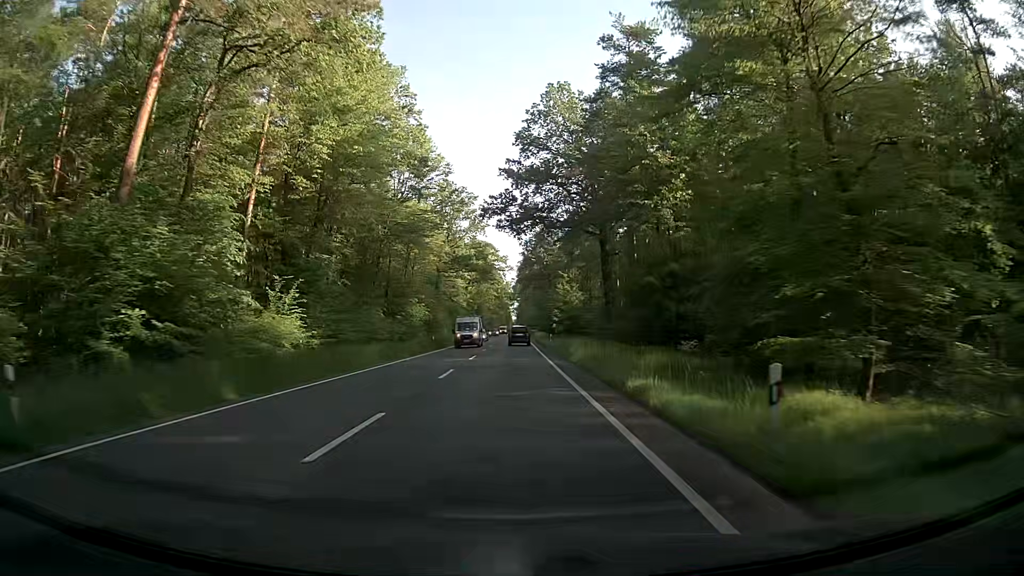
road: primary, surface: asphalt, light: Day
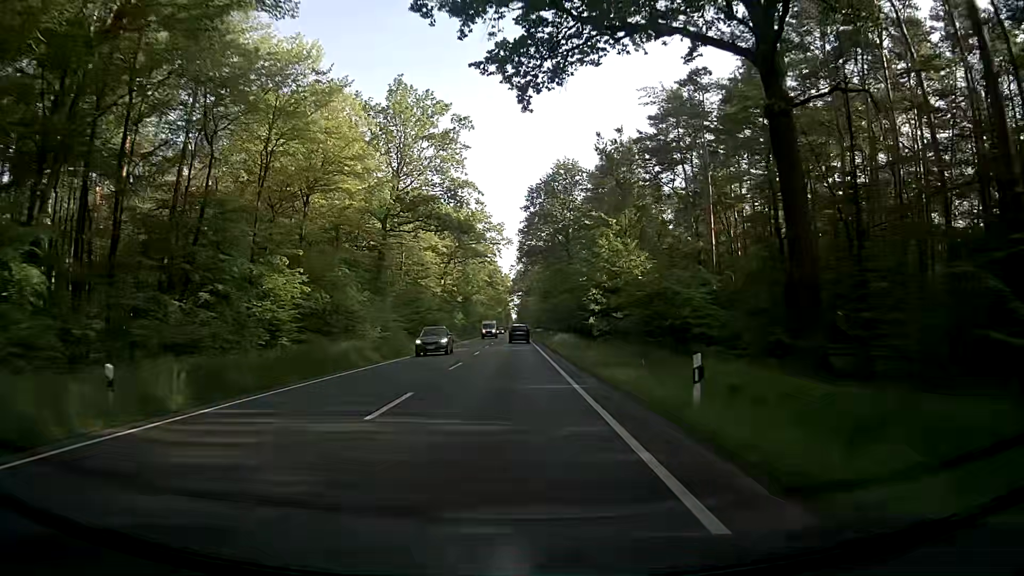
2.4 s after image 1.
(+0.4, +45.3) m; 0°
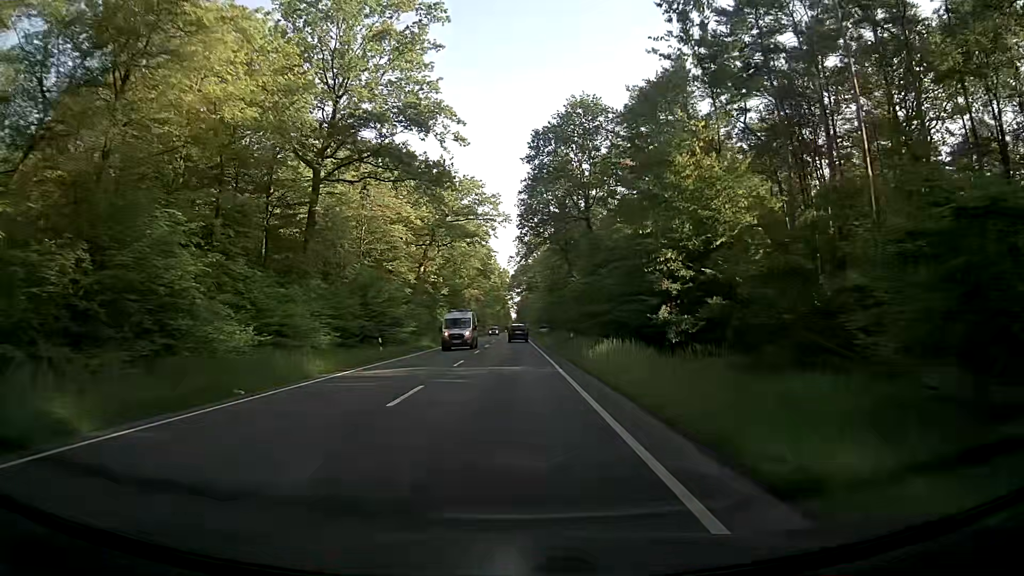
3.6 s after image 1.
(+0.1, +22.7) m; +1°
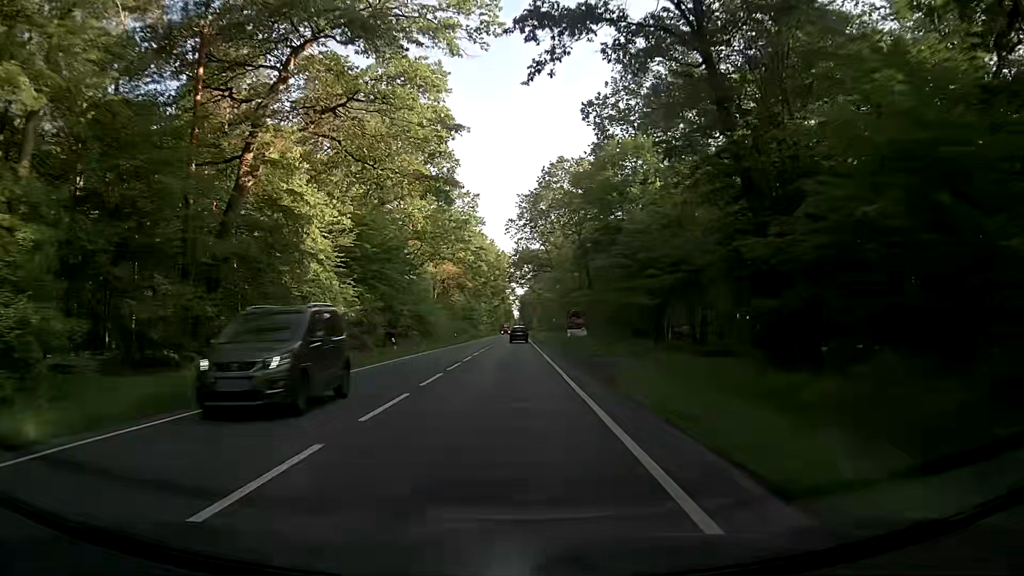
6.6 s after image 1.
(-1.3, +56.5) m; -2°
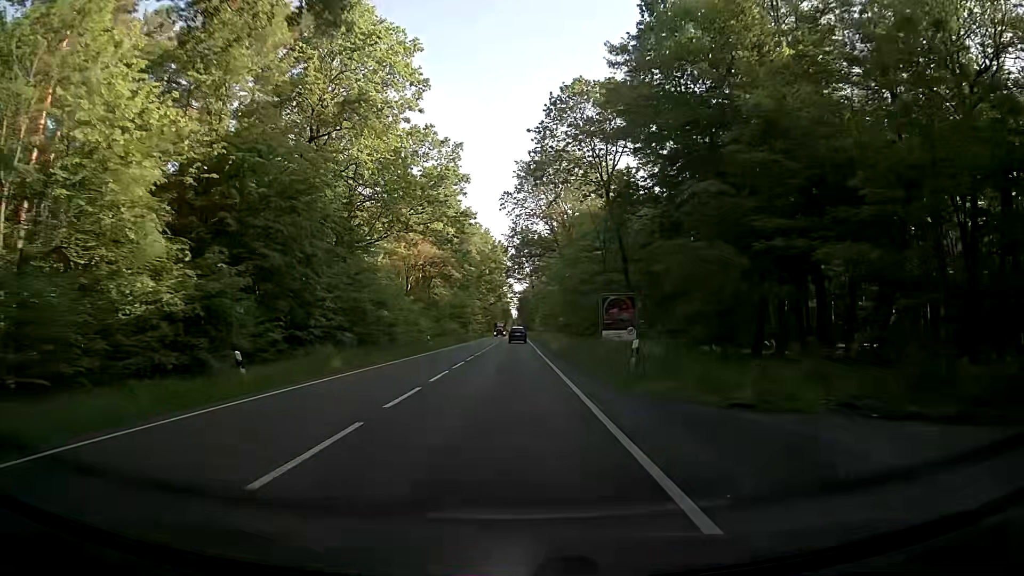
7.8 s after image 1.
(+0.2, +22.6) m; 0°
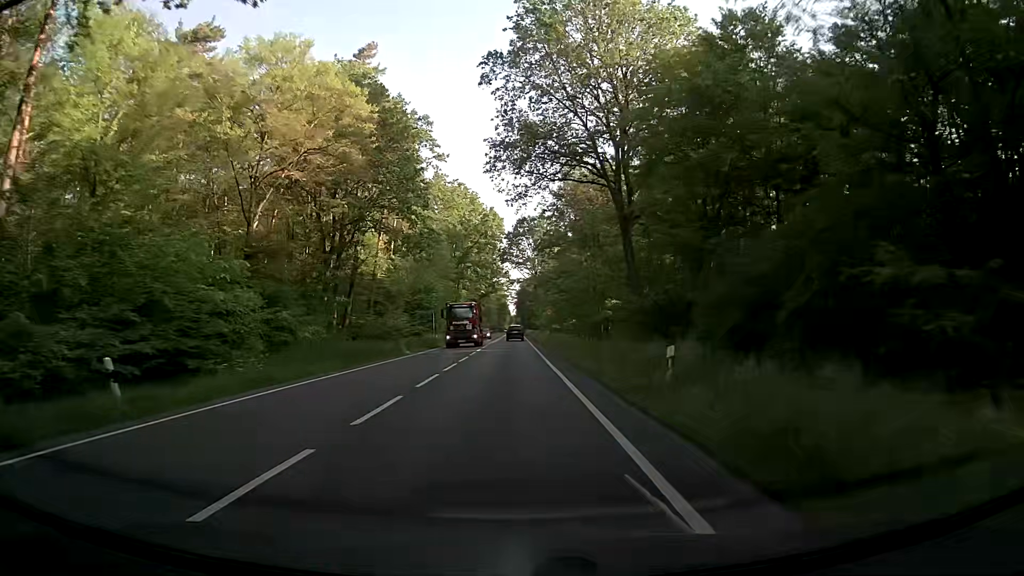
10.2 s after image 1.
(+0.1, +45.3) m; 0°
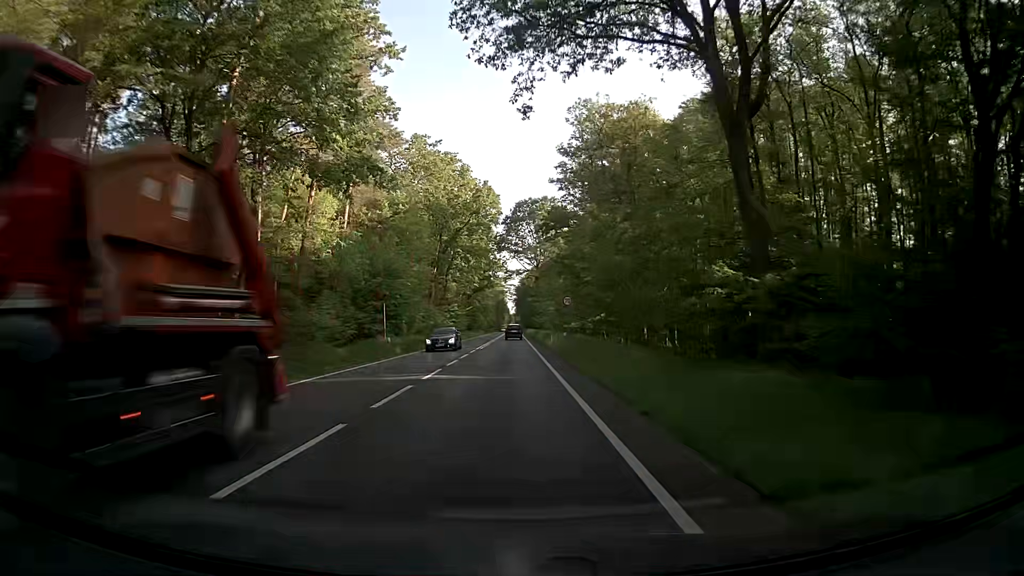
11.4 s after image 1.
(-0.1, +22.7) m; 0°
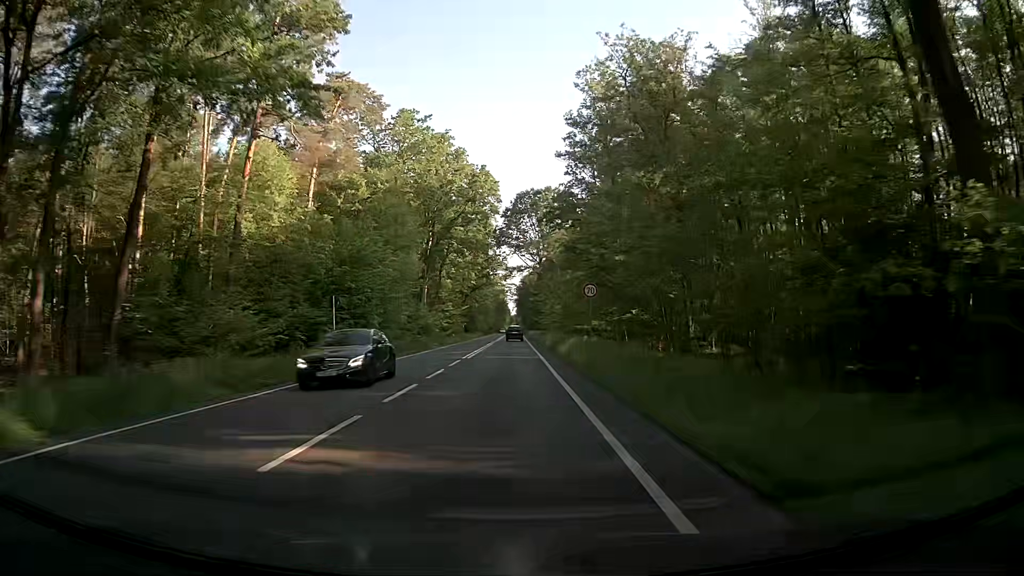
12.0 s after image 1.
(0.0, +11.3) m; 0°
(0, +10) (0, +20) (0, +30) (0, +40) (0, +50) (0, +60) (0, +70) (0, +80) (0, +90) (0, +100) m
